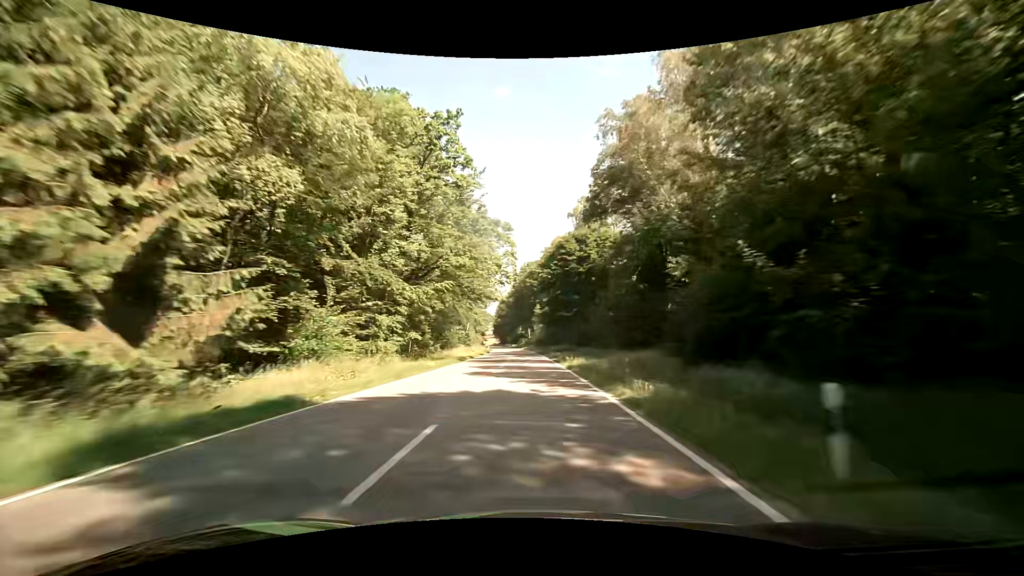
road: secondary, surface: asphalt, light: Day
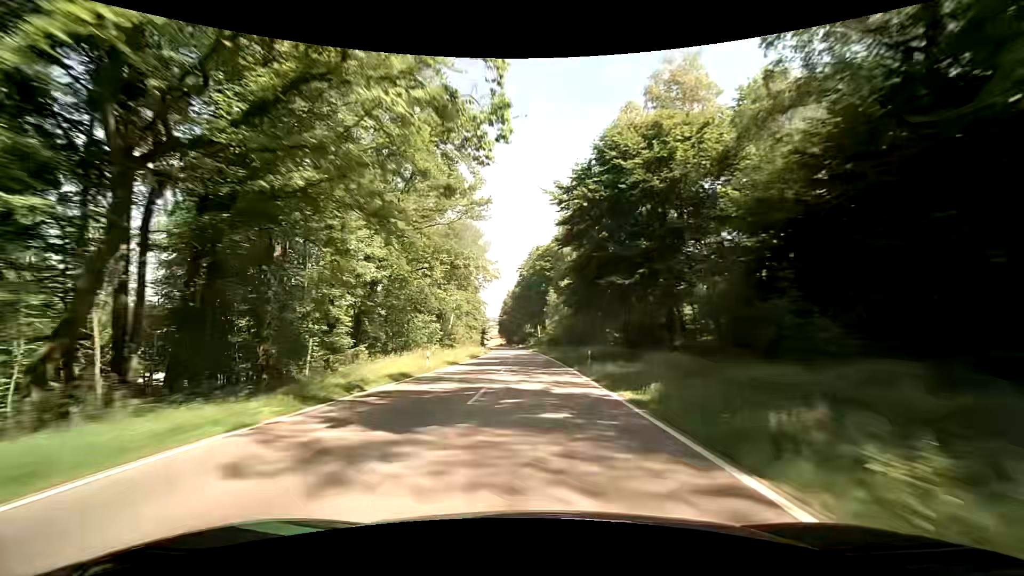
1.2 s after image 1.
(-0.3, +29.1) m; -1°
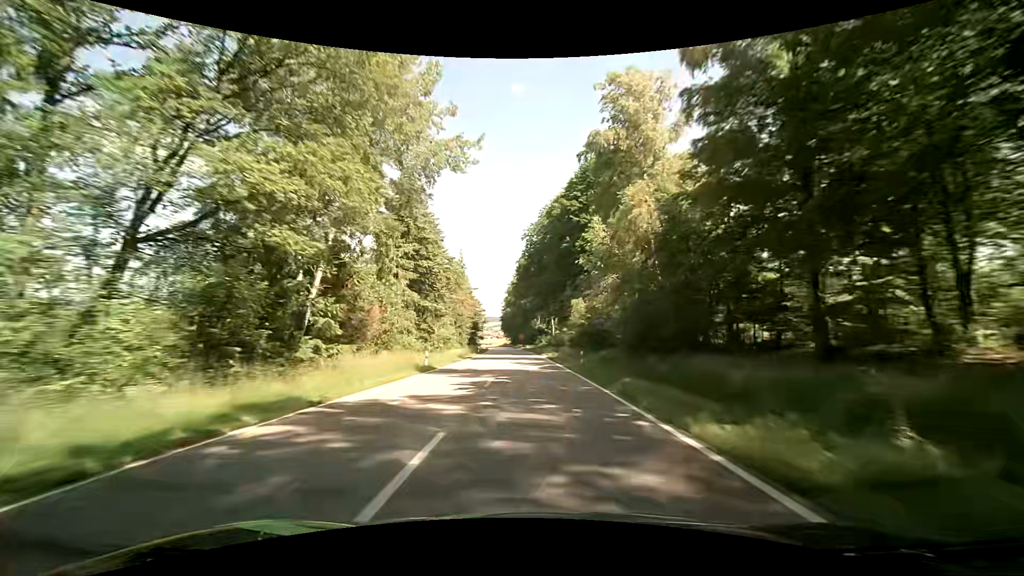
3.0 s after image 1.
(-0.6, +43.7) m; -1°
(0, +10) (0, +20) (0, +30) (0, +40) (-1, +50) (-1, +60) (-2, +70) (-2, +80) (-3, +90) (-3, +100) m
